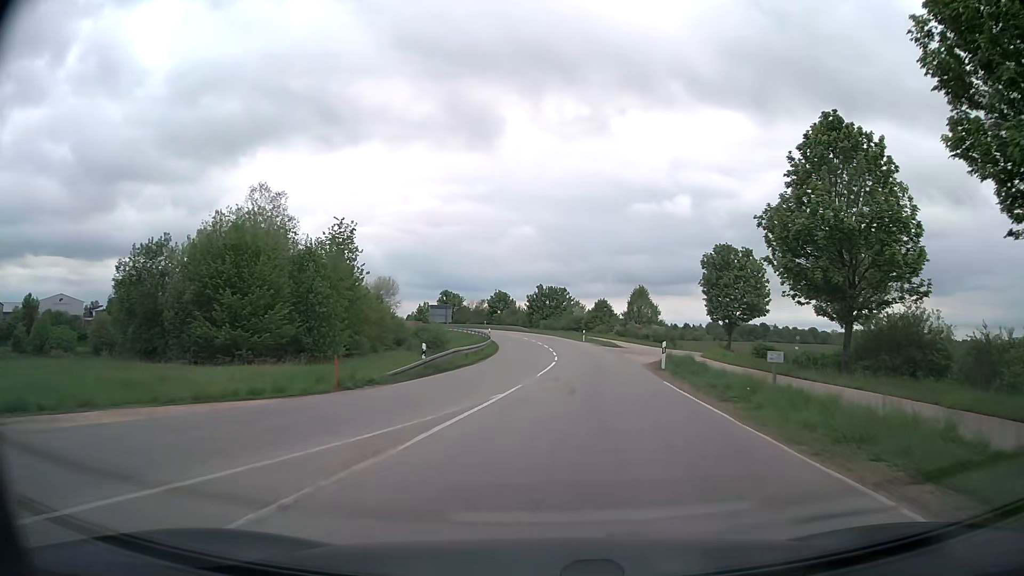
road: secondary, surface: asphalt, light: Day
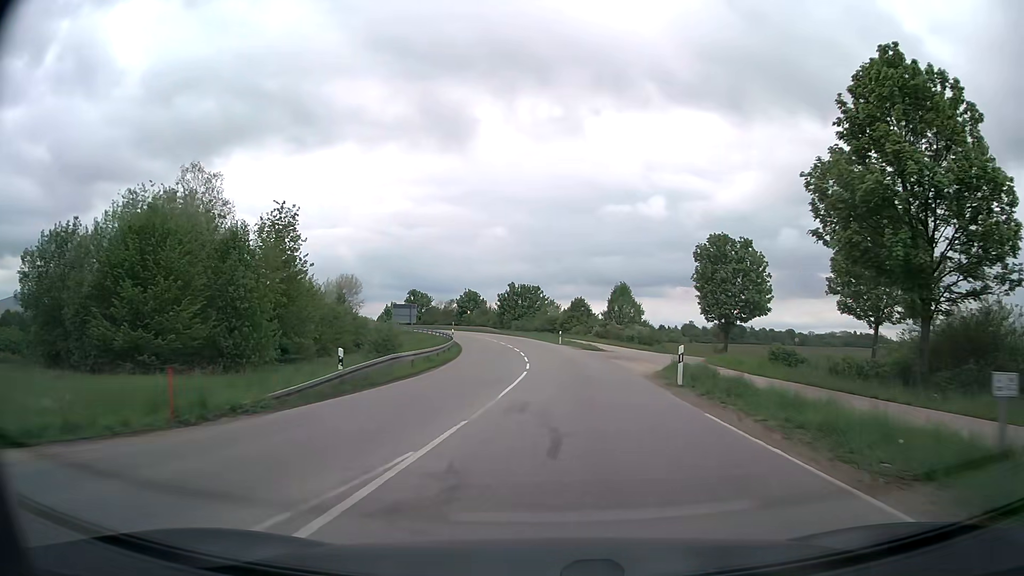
(+0.2, +7.8) m; +2°
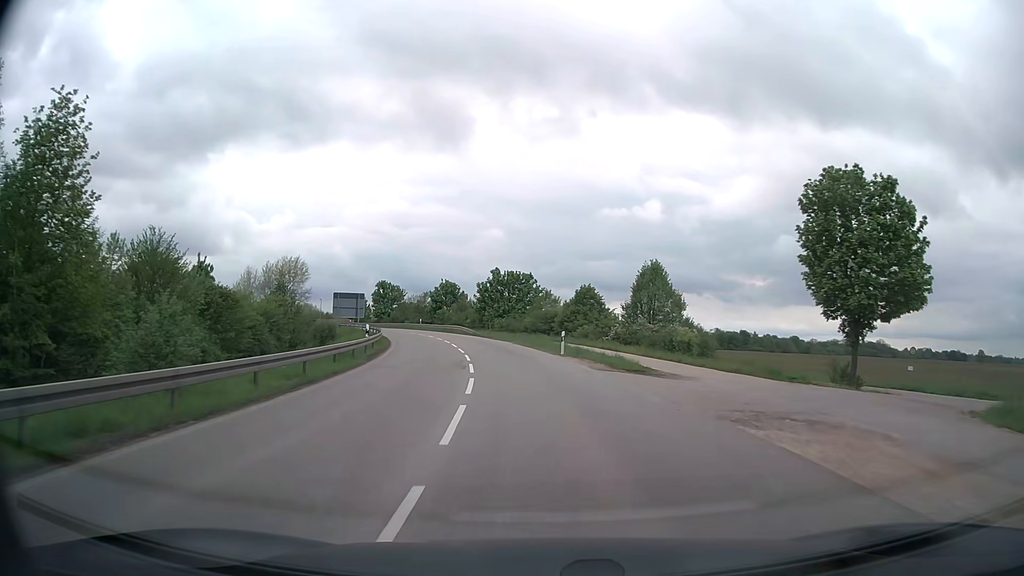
(+0.4, +25.3) m; +1°
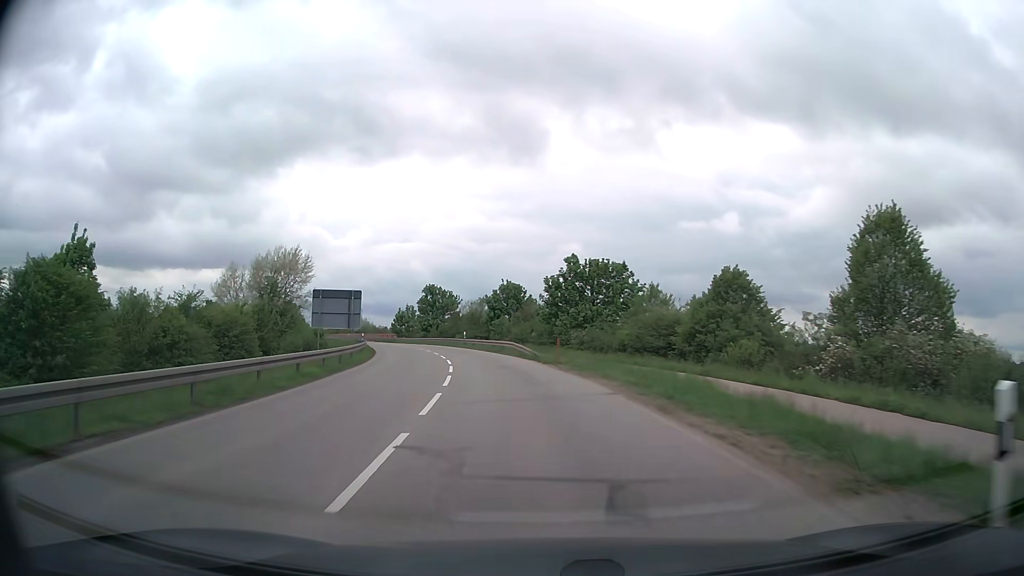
(-1.2, +27.0) m; -6°
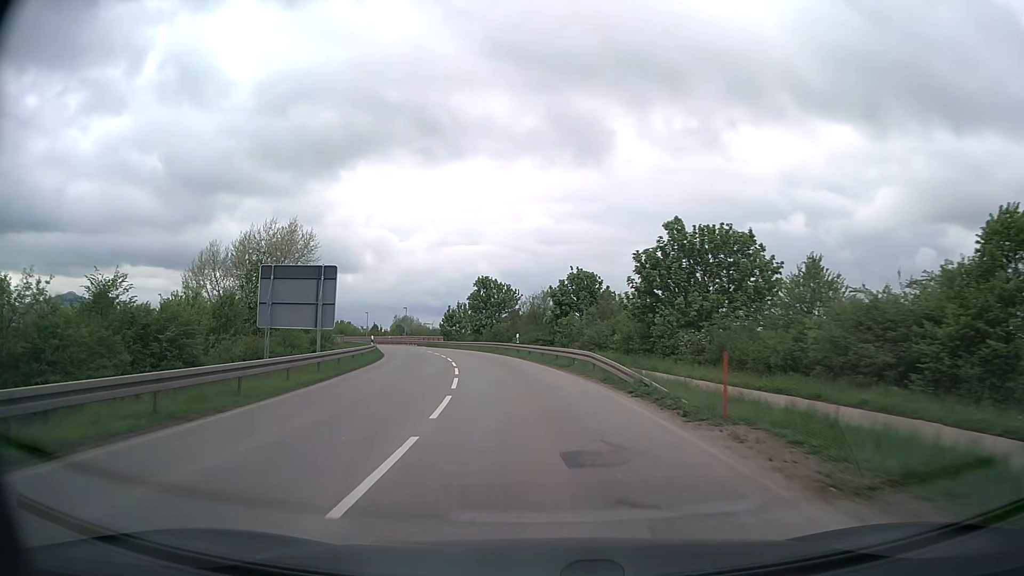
(-0.9, +18.2) m; -5°
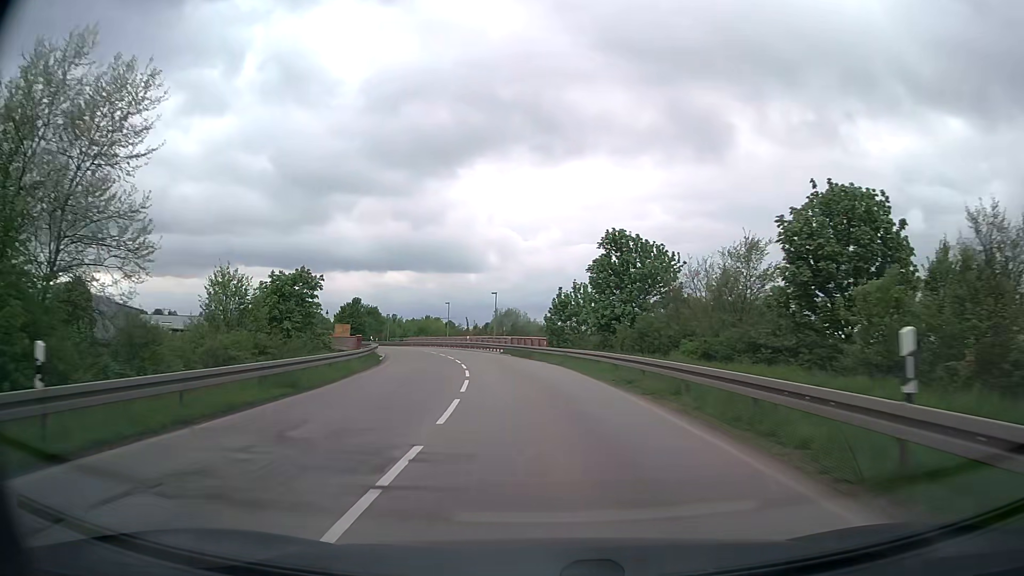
(-3.7, +36.5) m; -11°
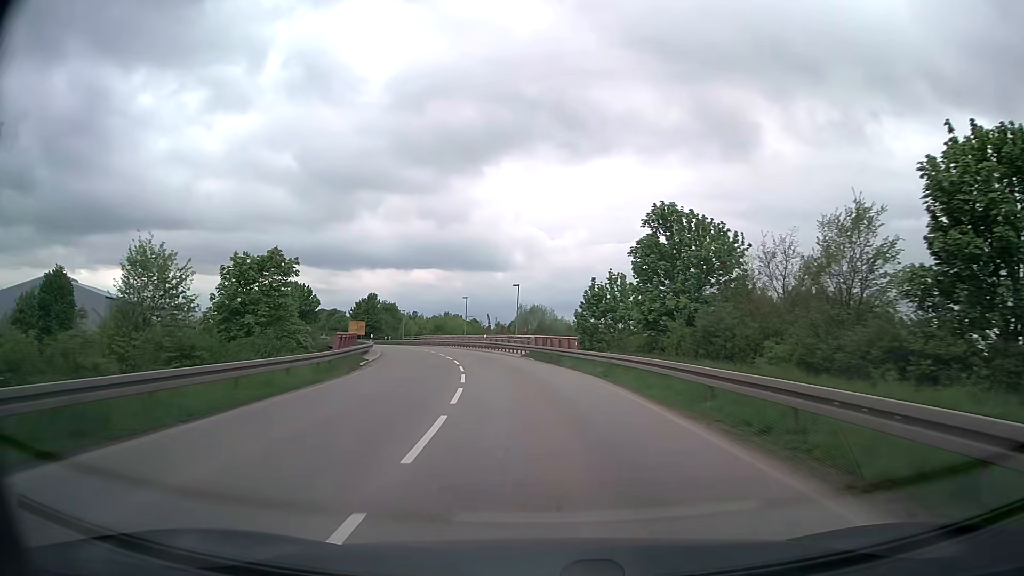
(-0.2, +9.3) m; -2°
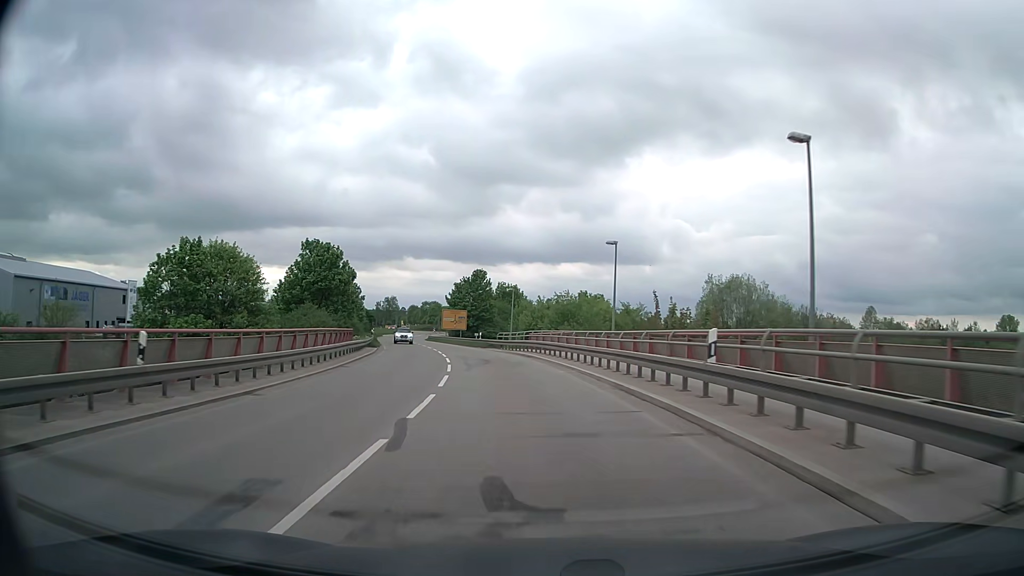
(-5.0, +44.4) m; -13°
